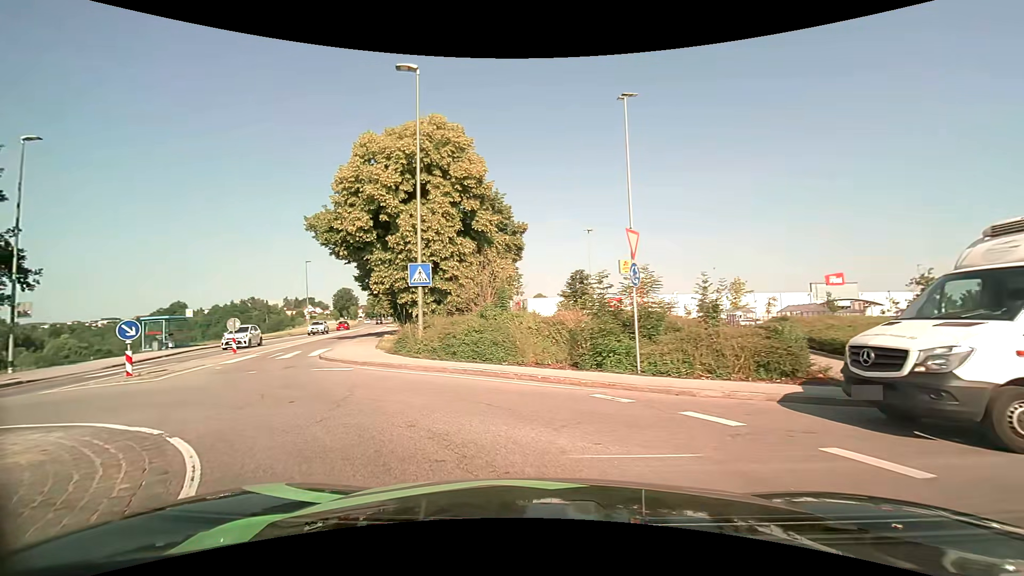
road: tertiary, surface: asphalt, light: Day
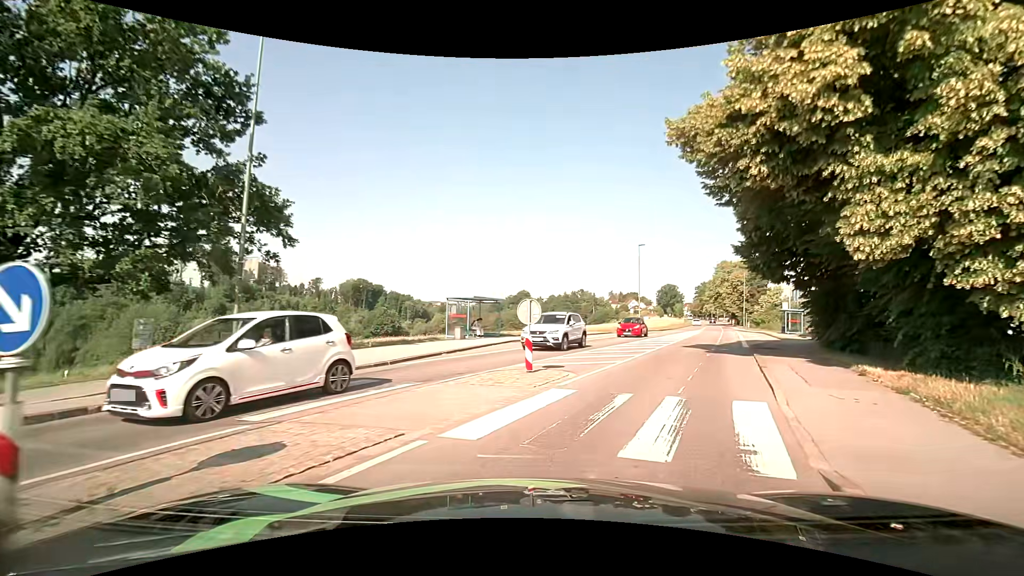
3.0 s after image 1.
(-6.8, +14.4) m; -36°
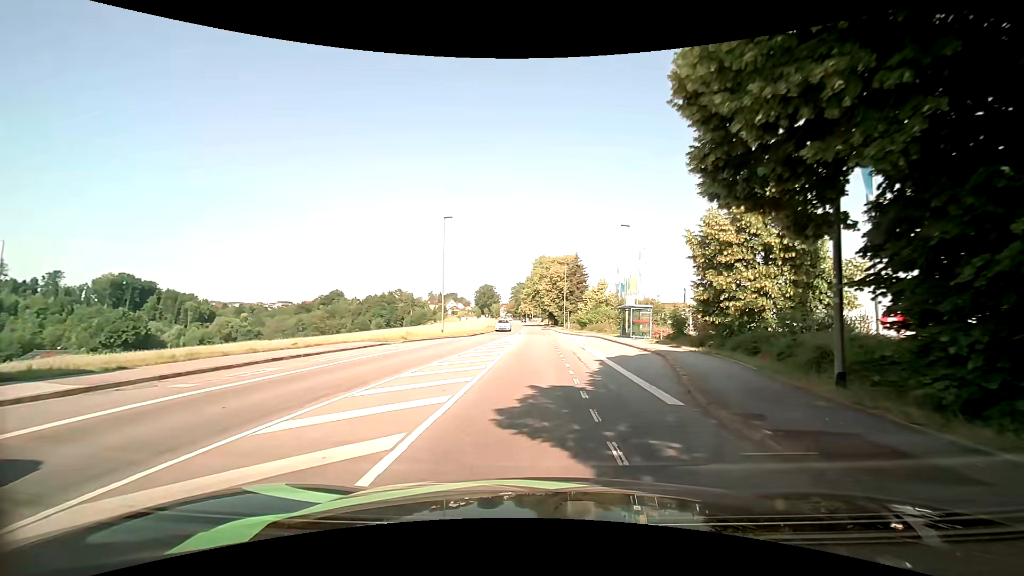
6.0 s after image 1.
(+4.6, +18.4) m; +20°
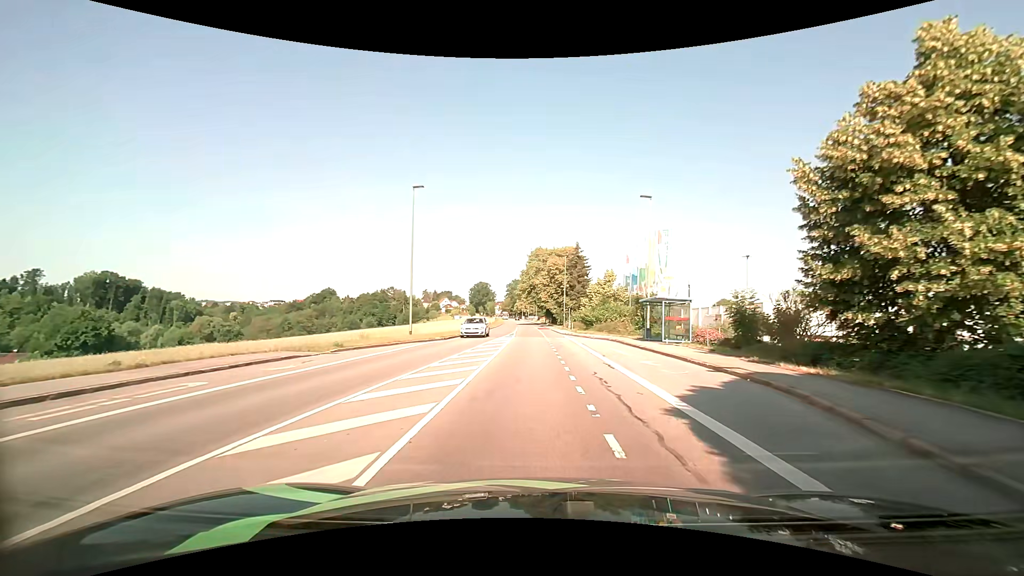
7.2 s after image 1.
(+0.1, +10.0) m; +1°
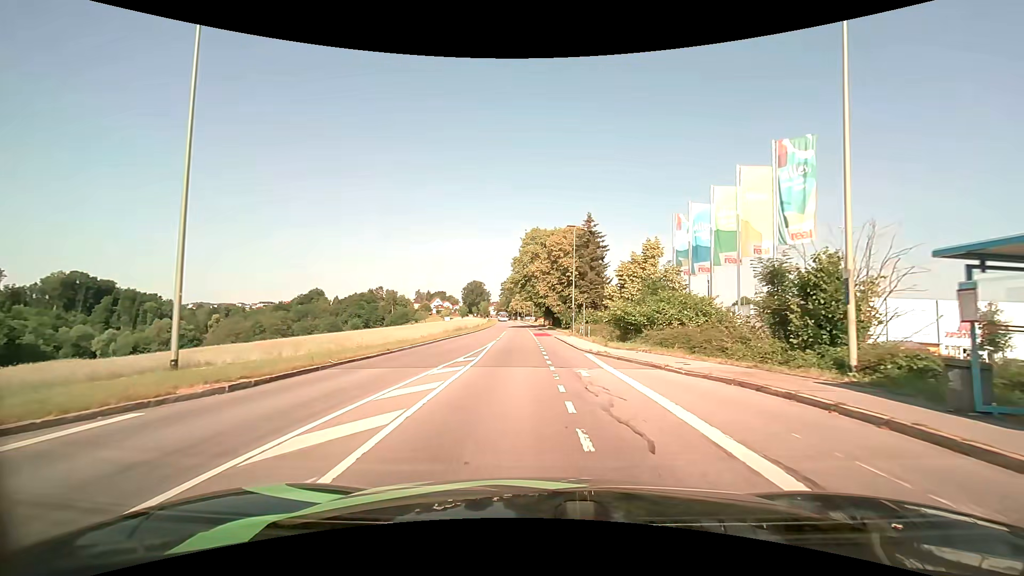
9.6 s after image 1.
(+0.2, +21.9) m; 0°
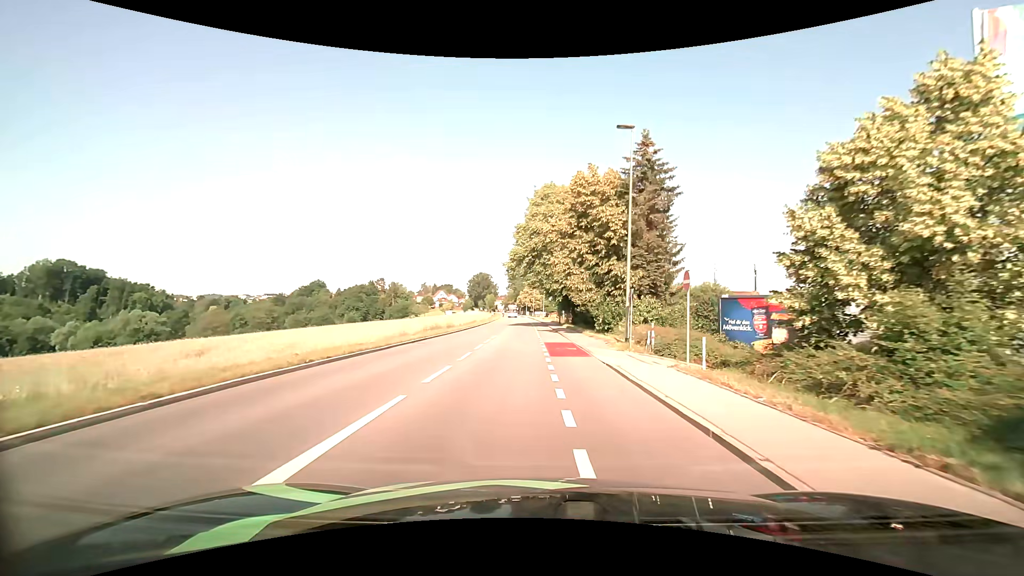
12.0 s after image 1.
(-0.2, +23.2) m; -1°
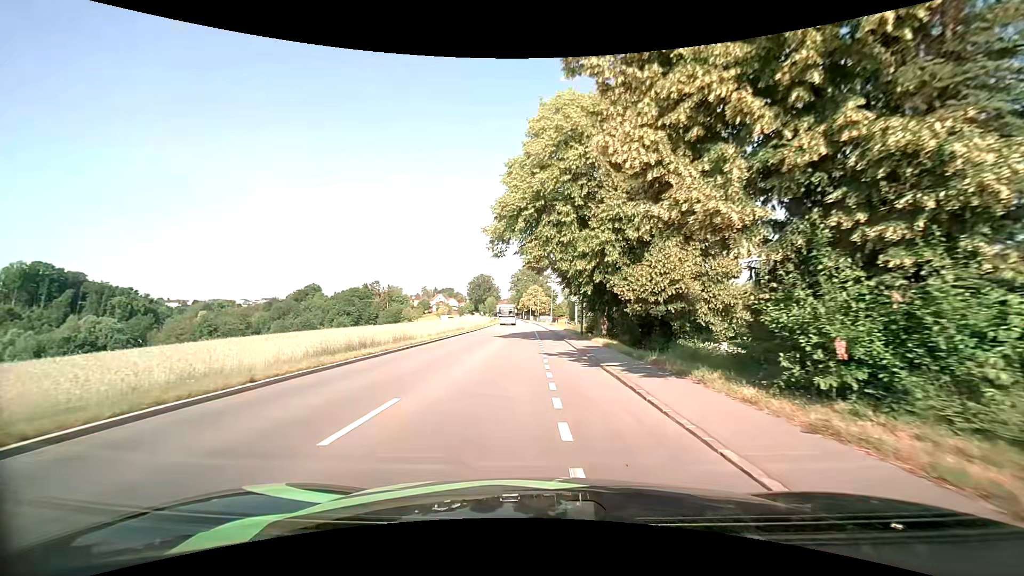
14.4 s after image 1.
(-0.1, +22.6) m; 0°
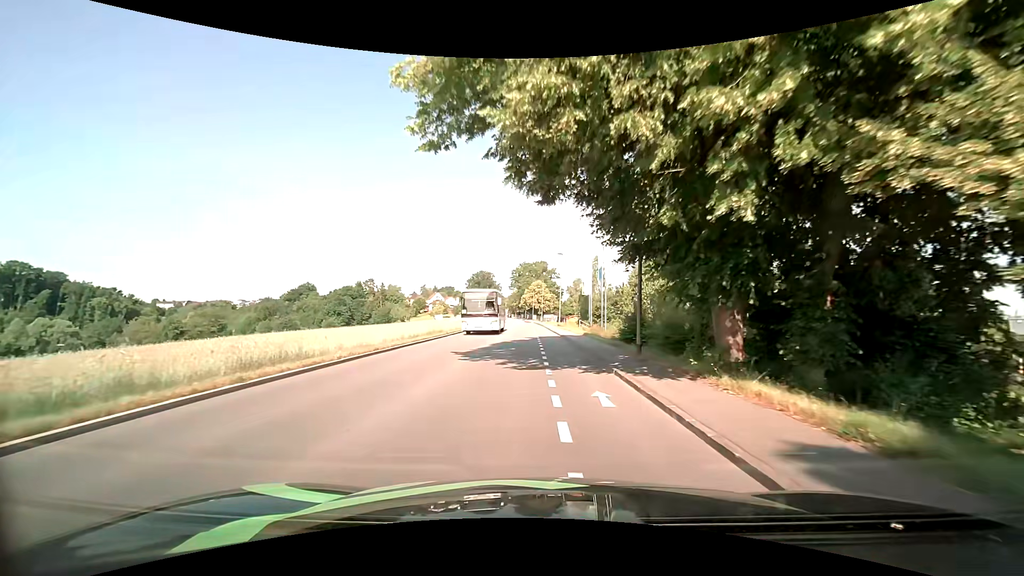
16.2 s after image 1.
(-0.1, +18.4) m; +1°
(0, +10) (-1, +20) (-1, +30) (-1, +40) (-2, +50) (-3, +60) (-3, +70) (-4, +80) (-5, +90) (-5, +100) m
